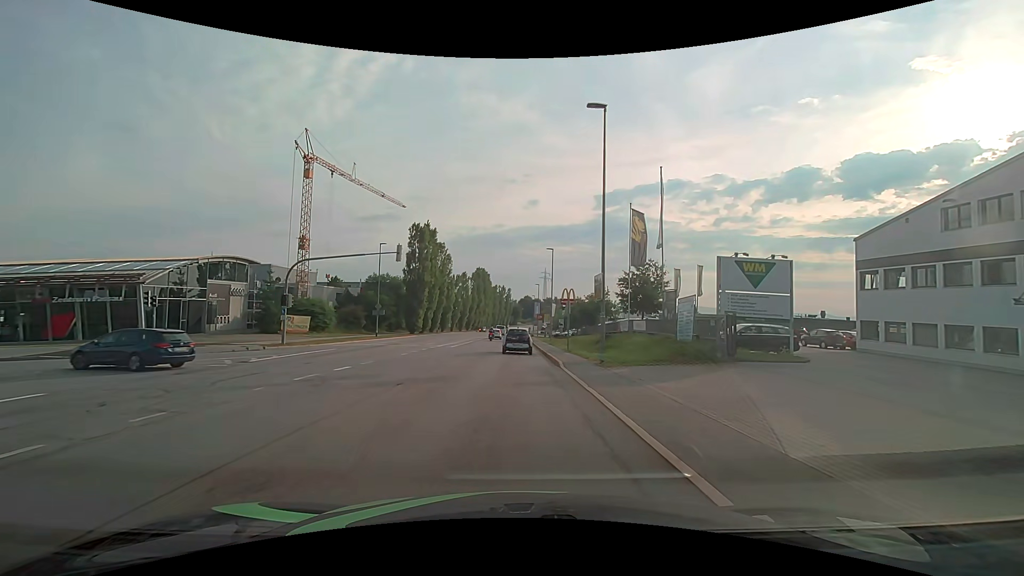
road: secondary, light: Day
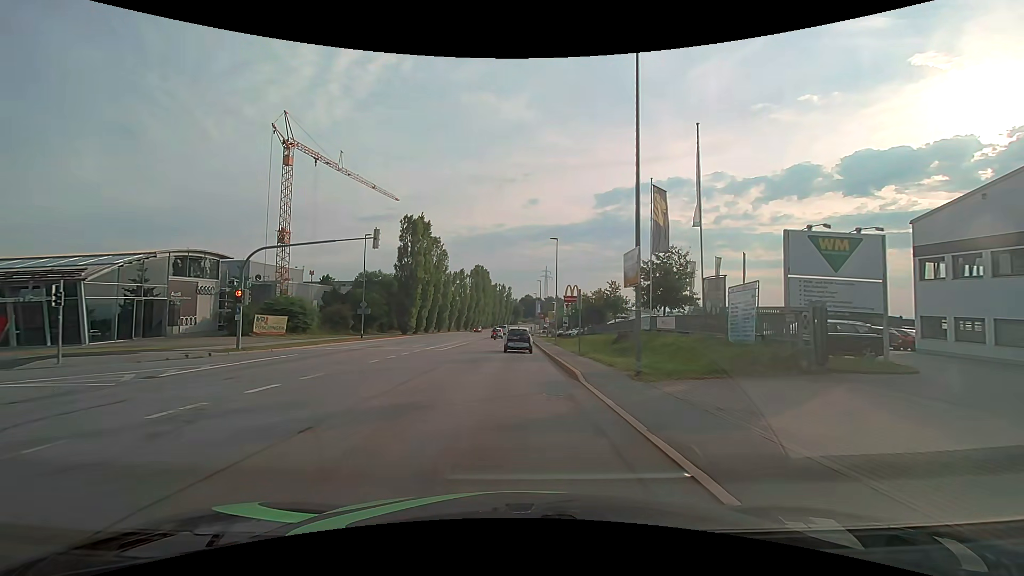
(0.0, +5.6) m; 0°
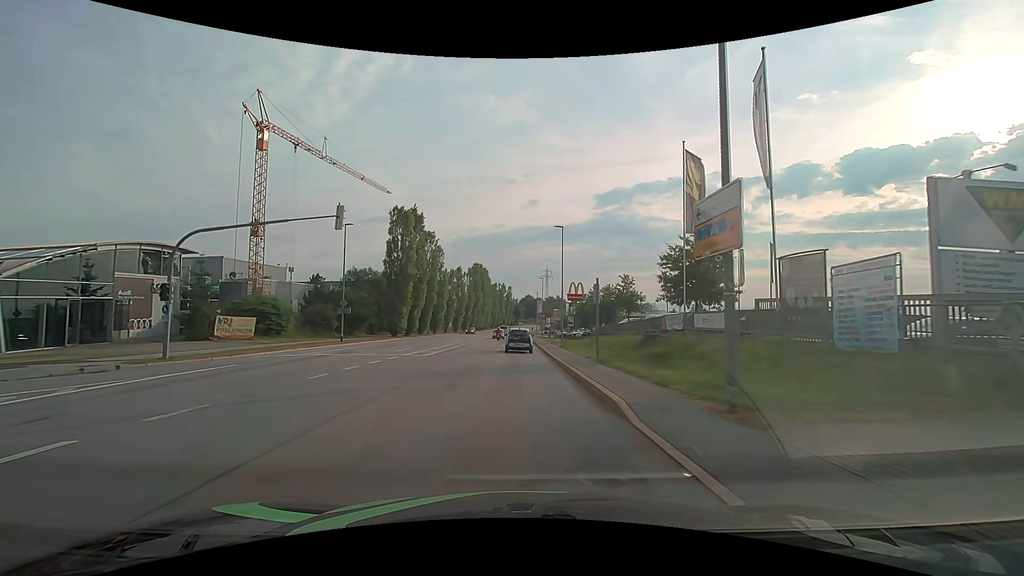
(0.0, +6.0) m; 0°
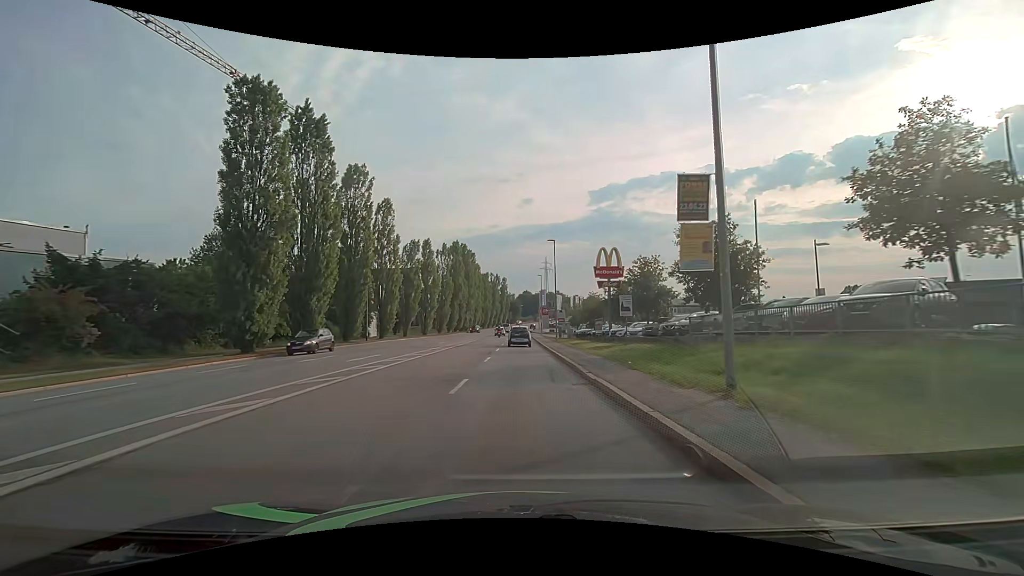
(+0.1, +33.7) m; 0°
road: tertiary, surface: asphalt
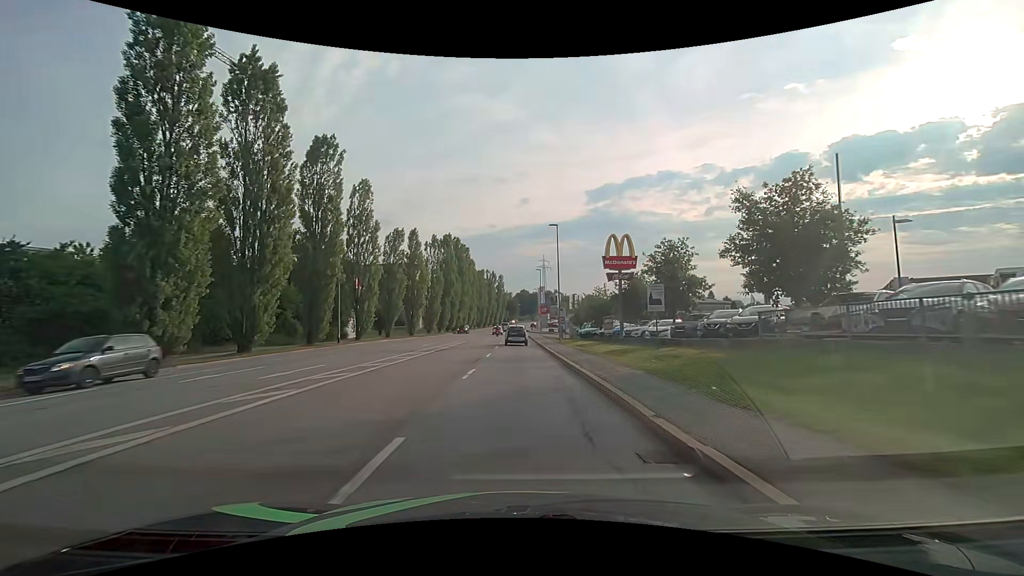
(0.0, +7.2) m; +1°
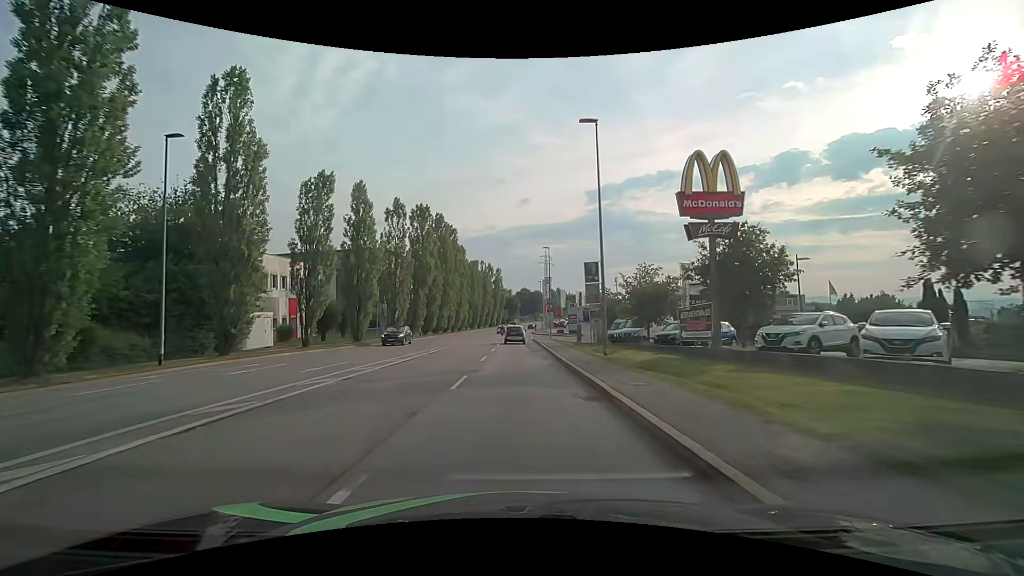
(-0.1, +21.9) m; 0°
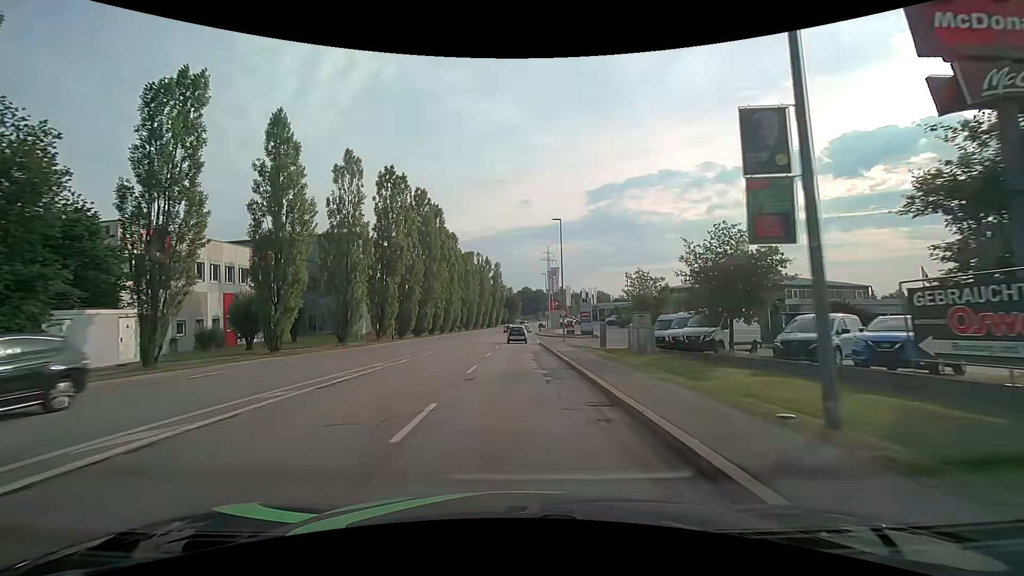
(+0.1, +14.8) m; 0°
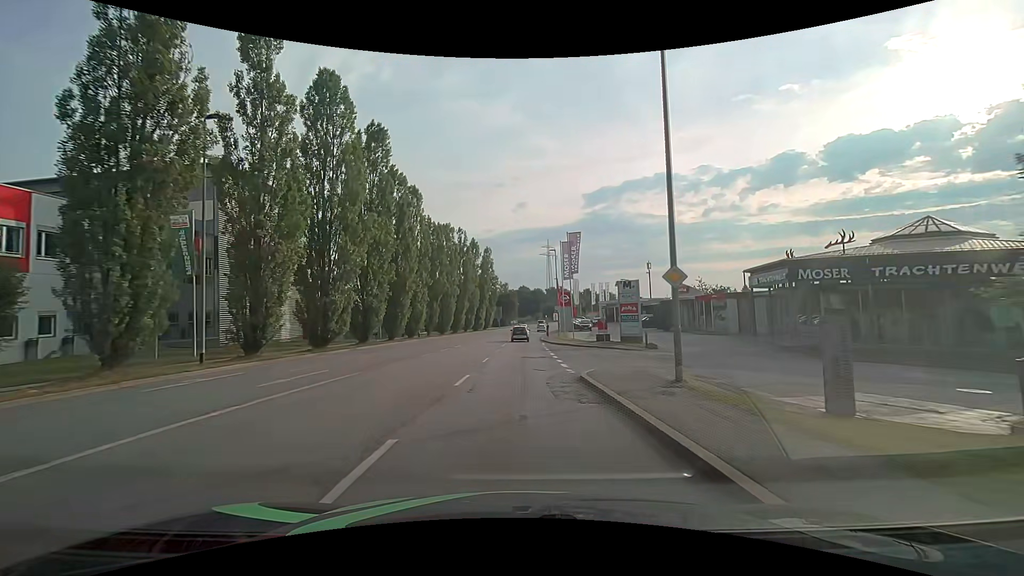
(+0.1, +29.8) m; 0°
